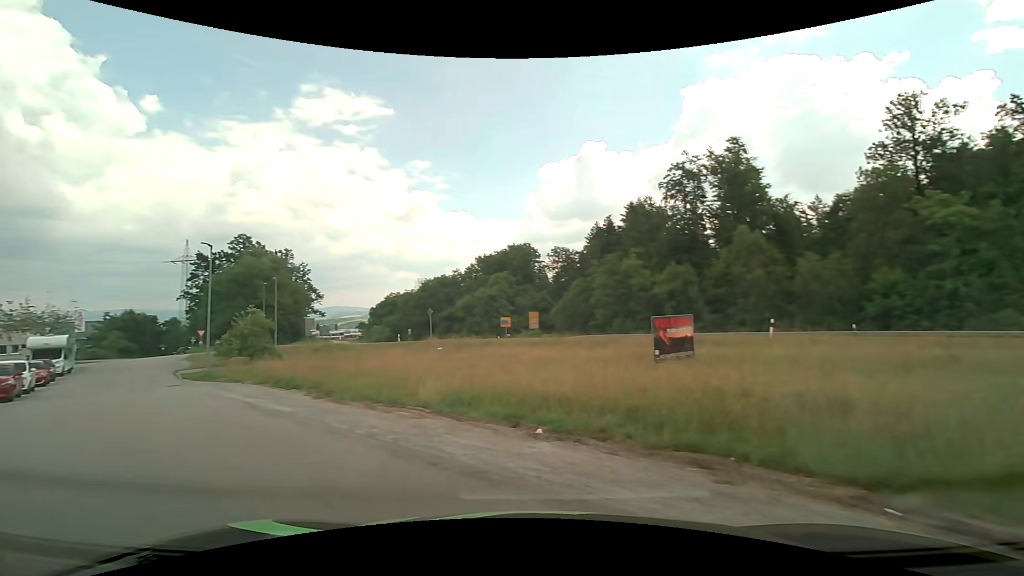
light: Day
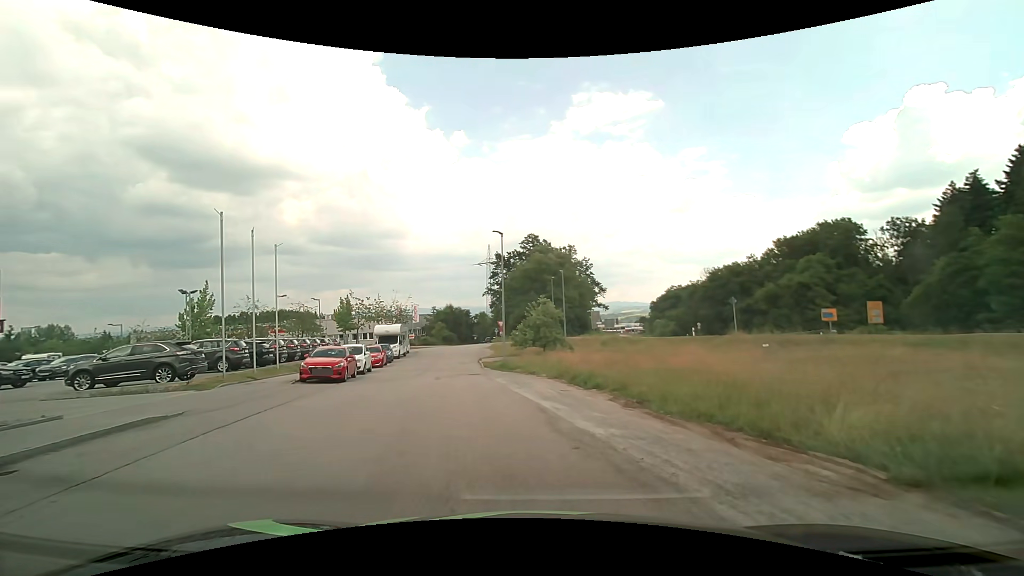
(-1.7, +5.3) m; -31°
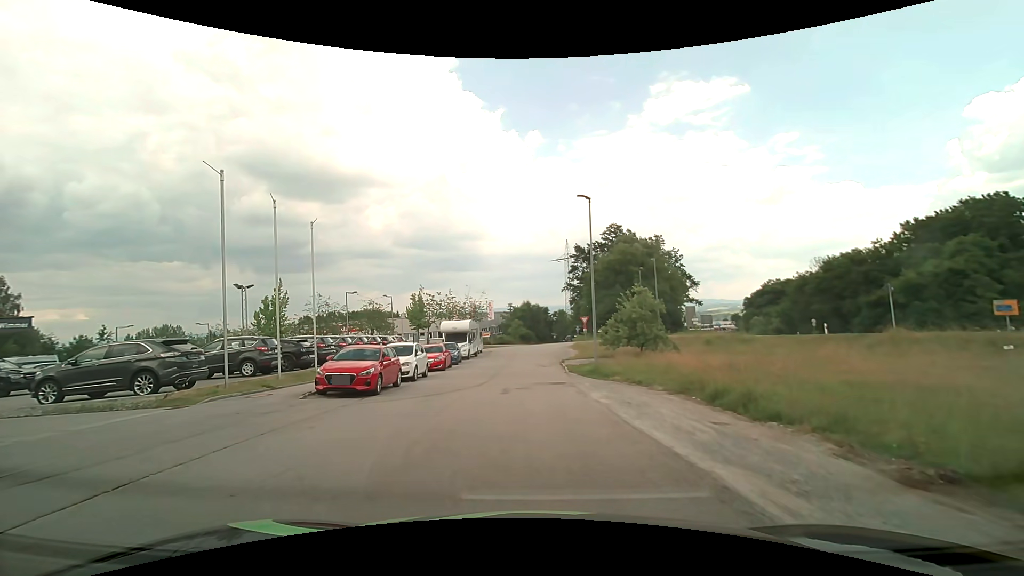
(-0.5, +6.7) m; -8°
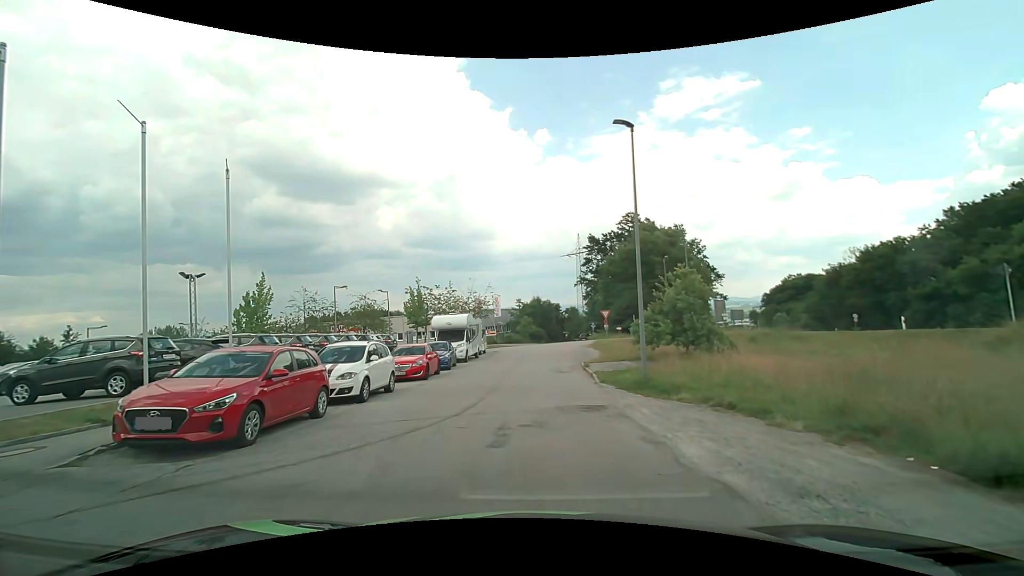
(-0.1, +7.4) m; -1°
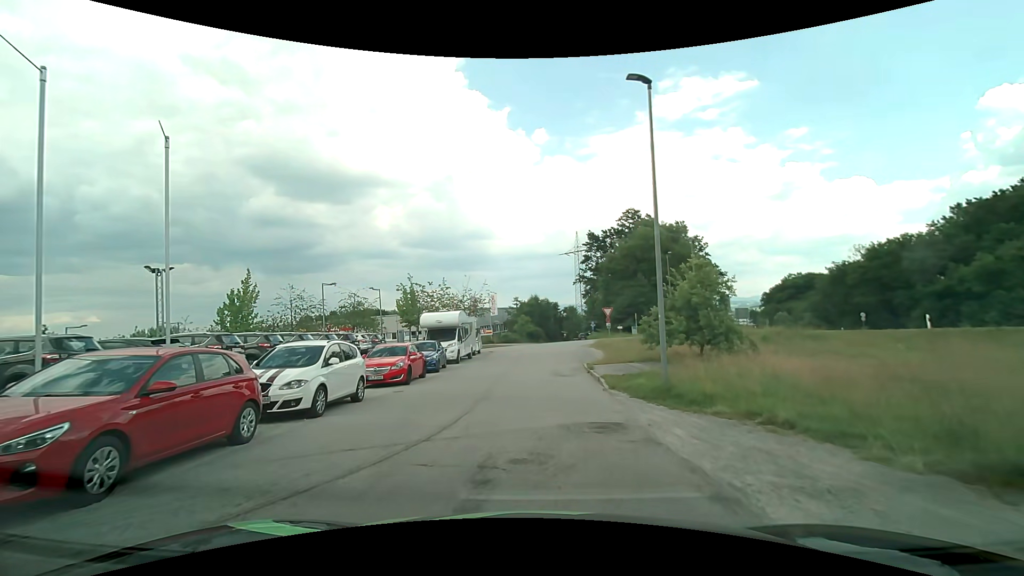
(0.0, +2.6) m; 0°
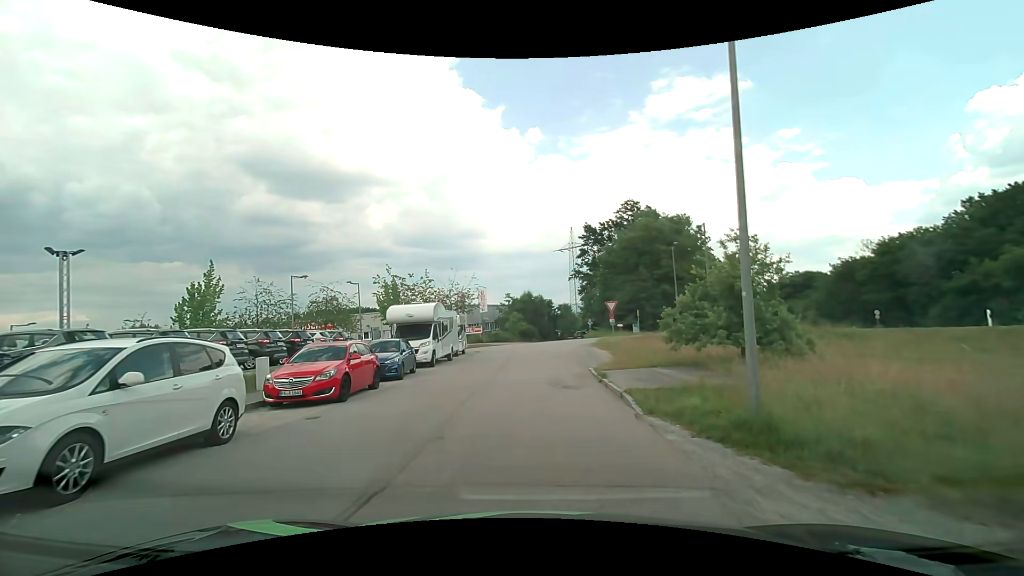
(0.0, +5.3) m; +1°
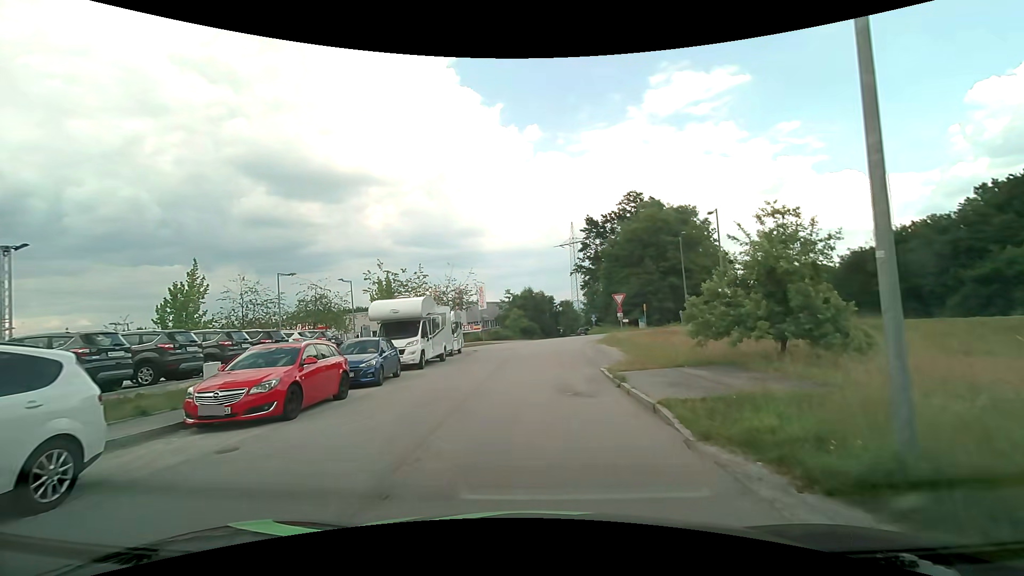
(0.0, +2.8) m; 0°
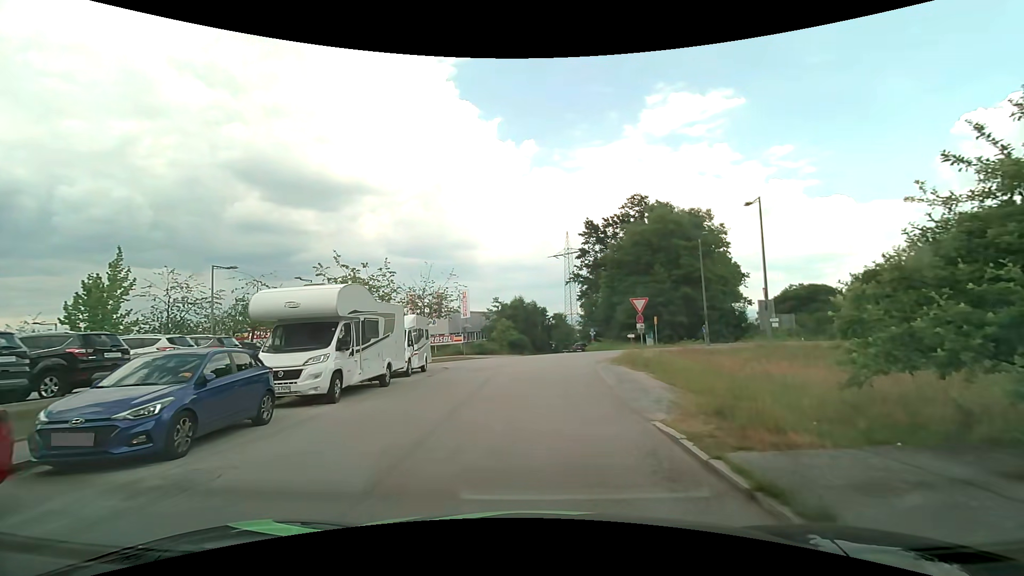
(-0.1, +8.3) m; 0°
